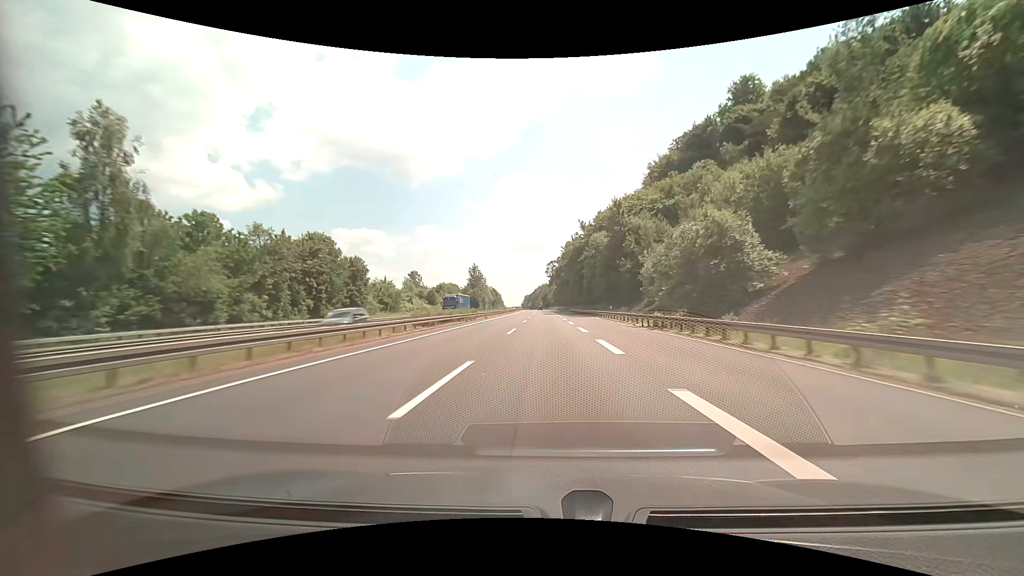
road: motorway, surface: asphalt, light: Day
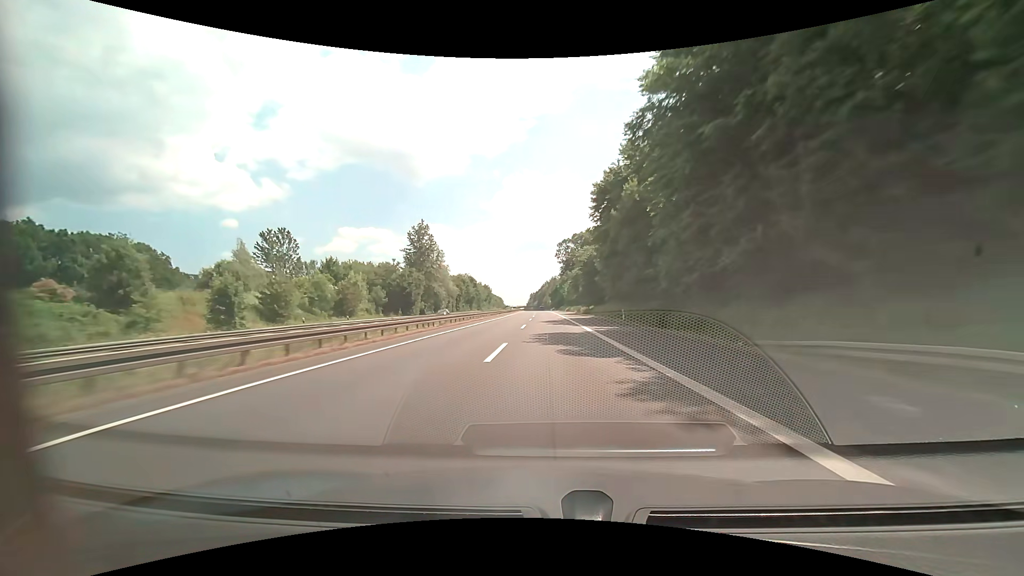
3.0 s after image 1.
(-1.0, +103.4) m; -1°
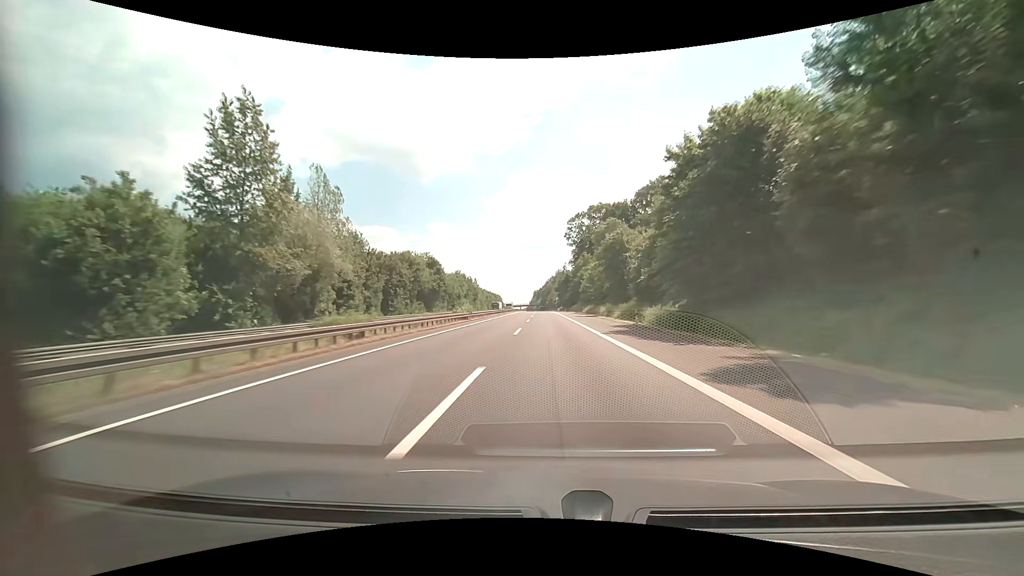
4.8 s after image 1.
(-0.1, +62.0) m; 0°
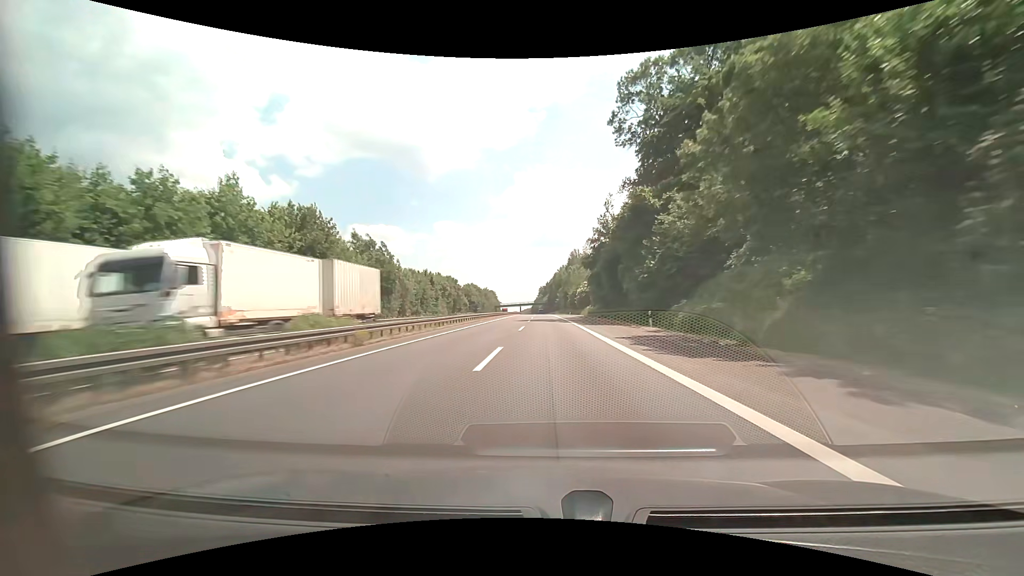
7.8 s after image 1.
(-0.7, +103.4) m; -1°
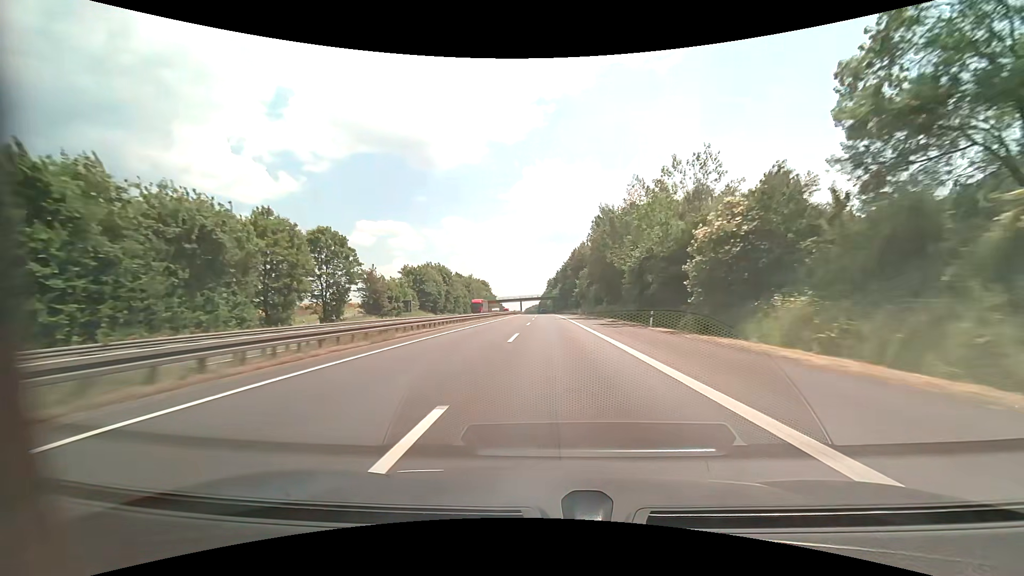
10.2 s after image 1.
(-0.8, +82.6) m; -1°
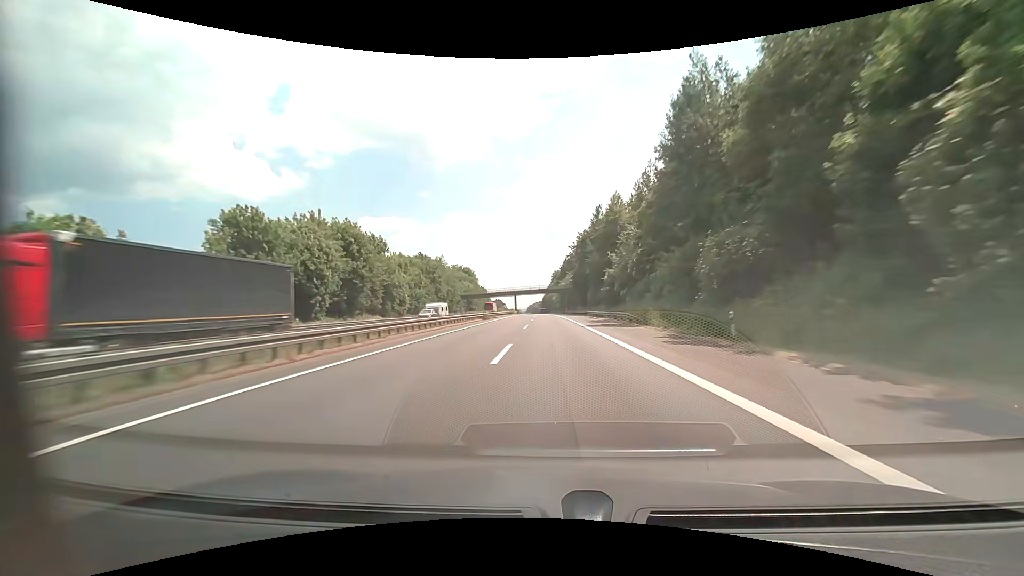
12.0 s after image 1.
(-0.4, +61.9) m; -1°
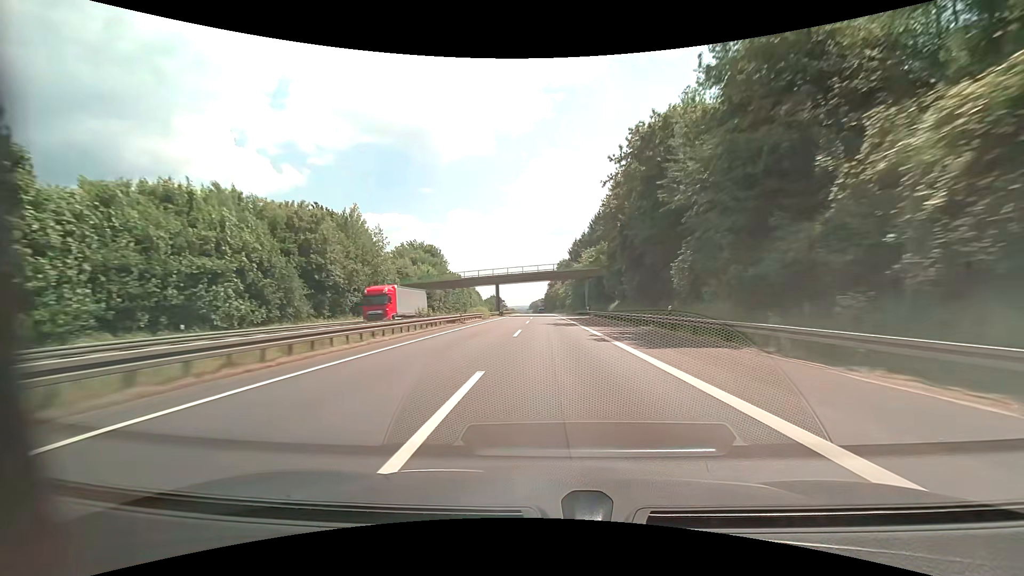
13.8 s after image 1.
(-0.1, +62.0) m; 0°
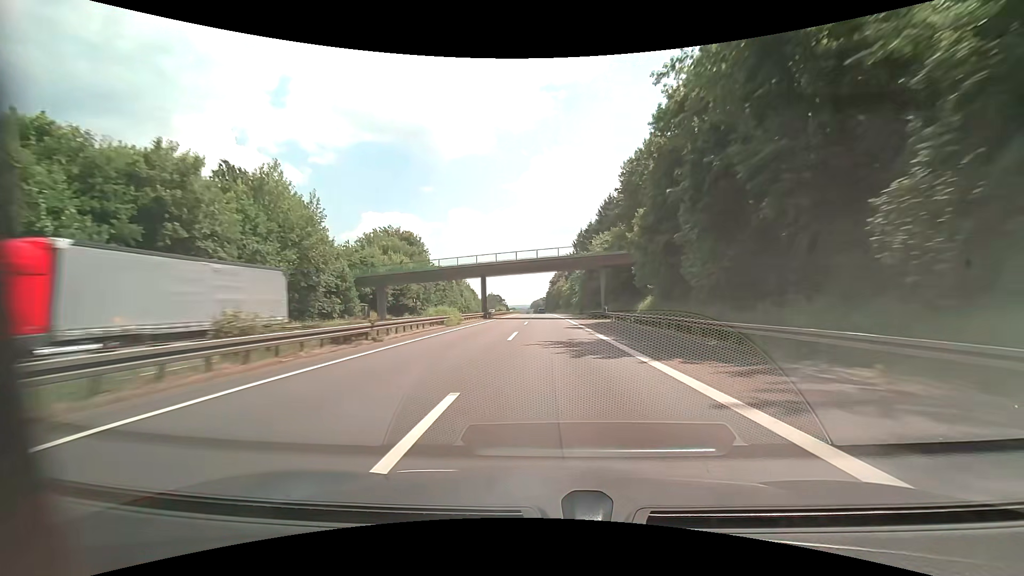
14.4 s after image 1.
(0.0, +20.7) m; 0°
